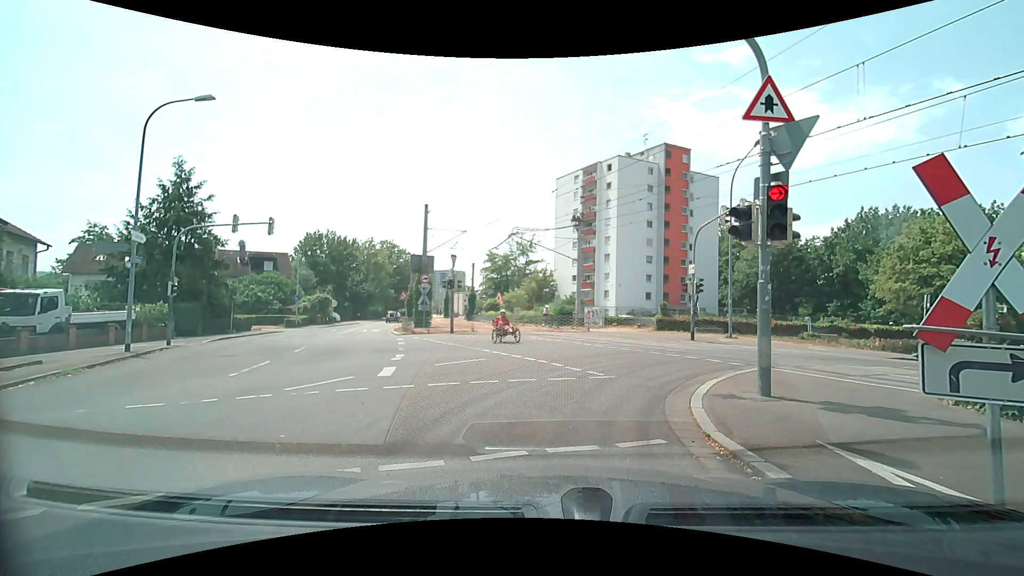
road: residential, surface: asphalt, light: Day
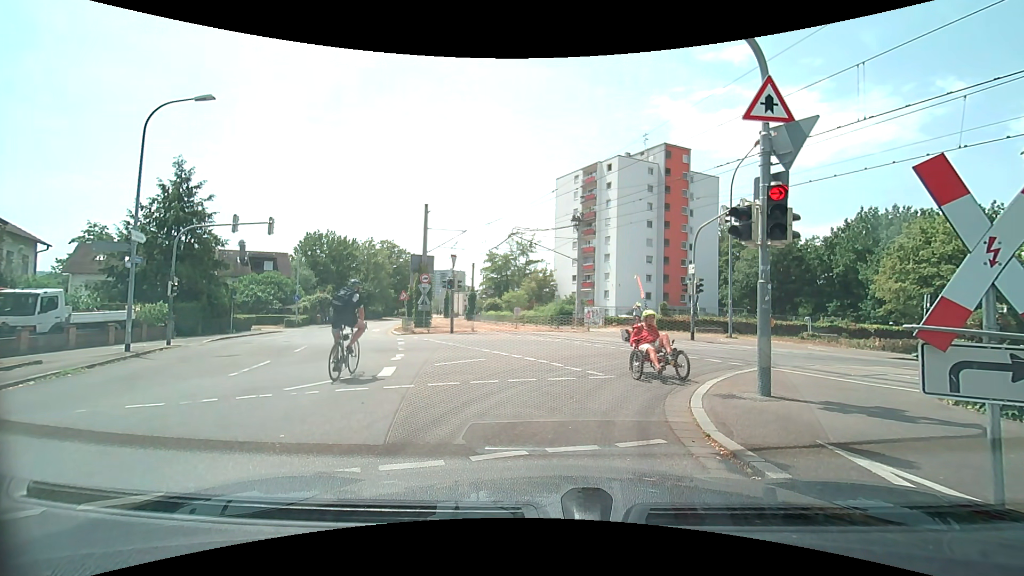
(0.0, 0.0) m; 0°
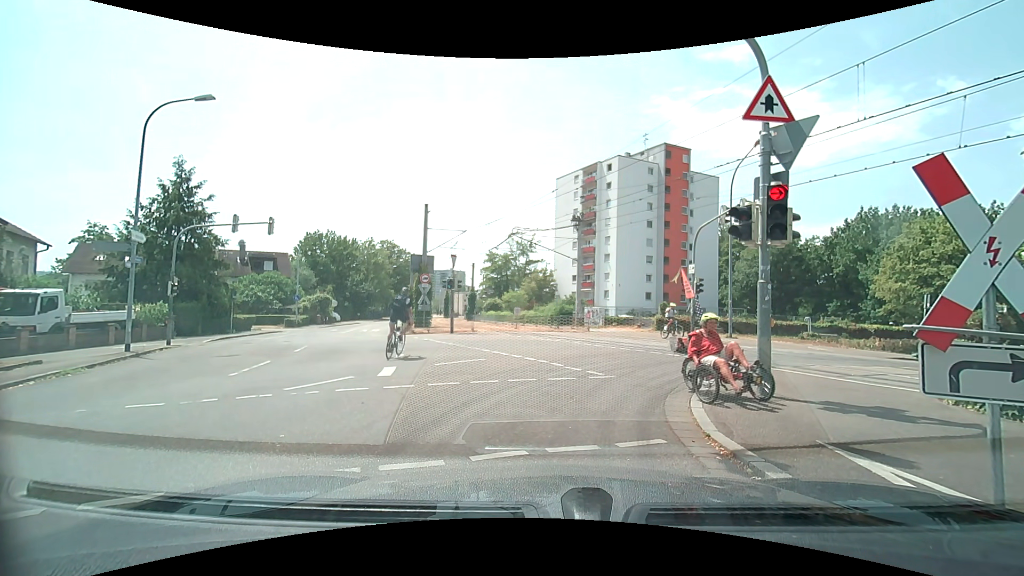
(0.0, 0.0) m; 0°
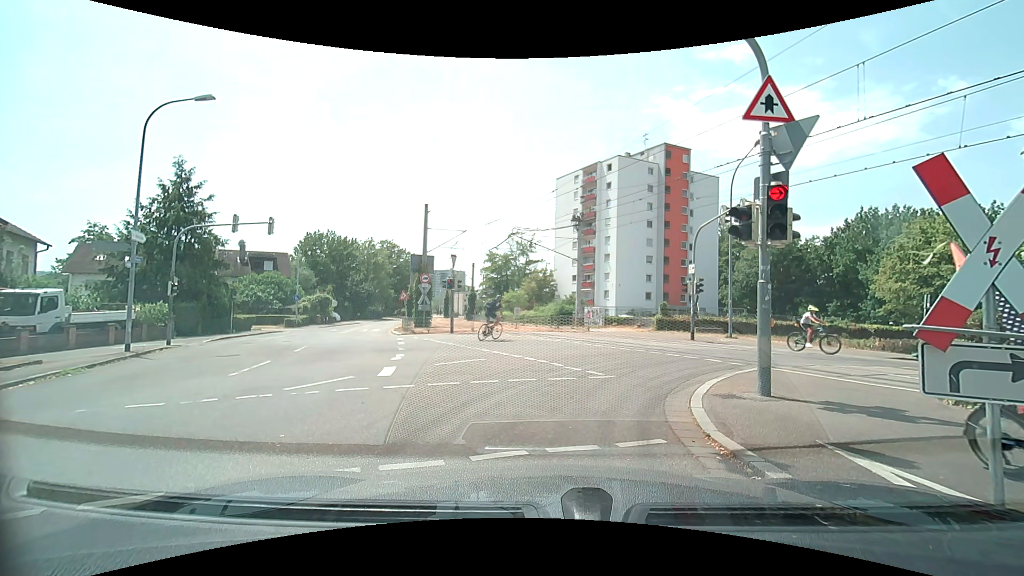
(0.0, 0.0) m; 0°
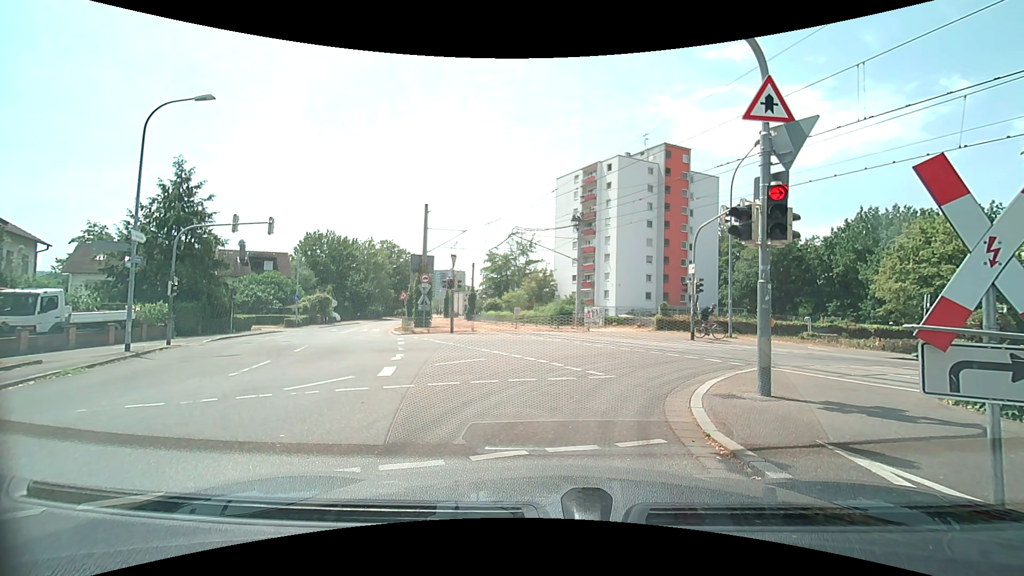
(0.0, 0.0) m; 0°
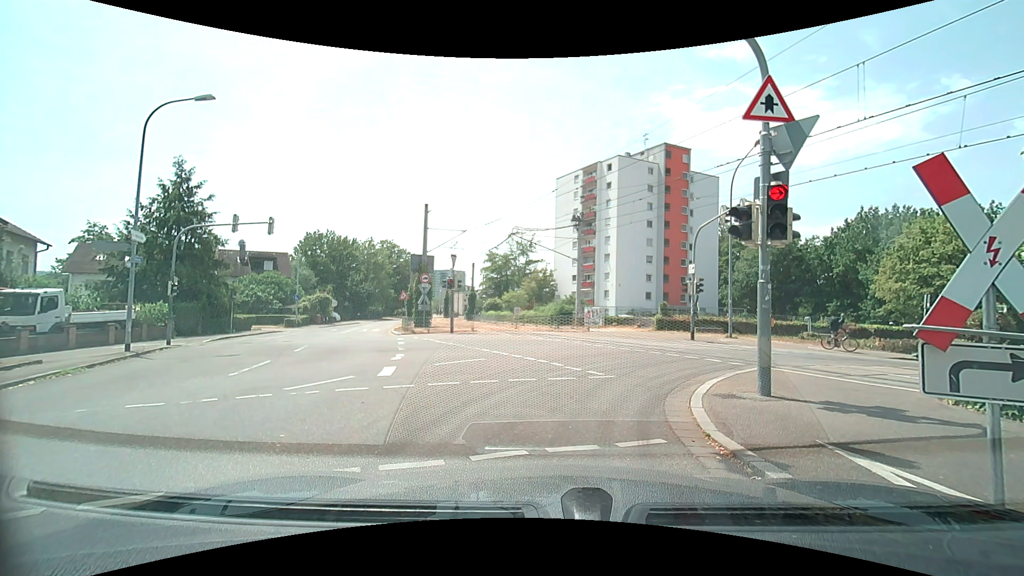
(0.0, 0.0) m; 0°
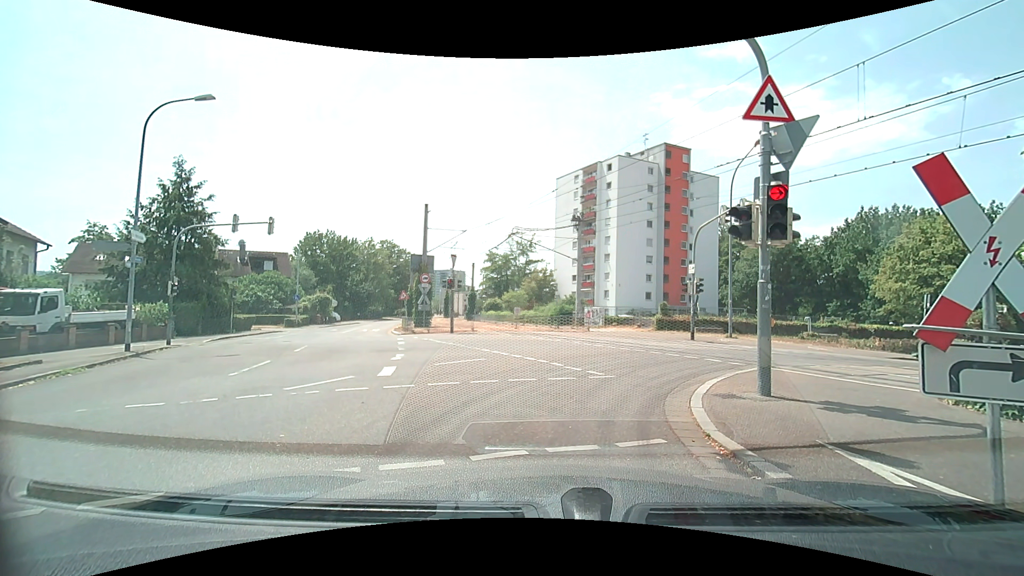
(0.0, 0.0) m; 0°
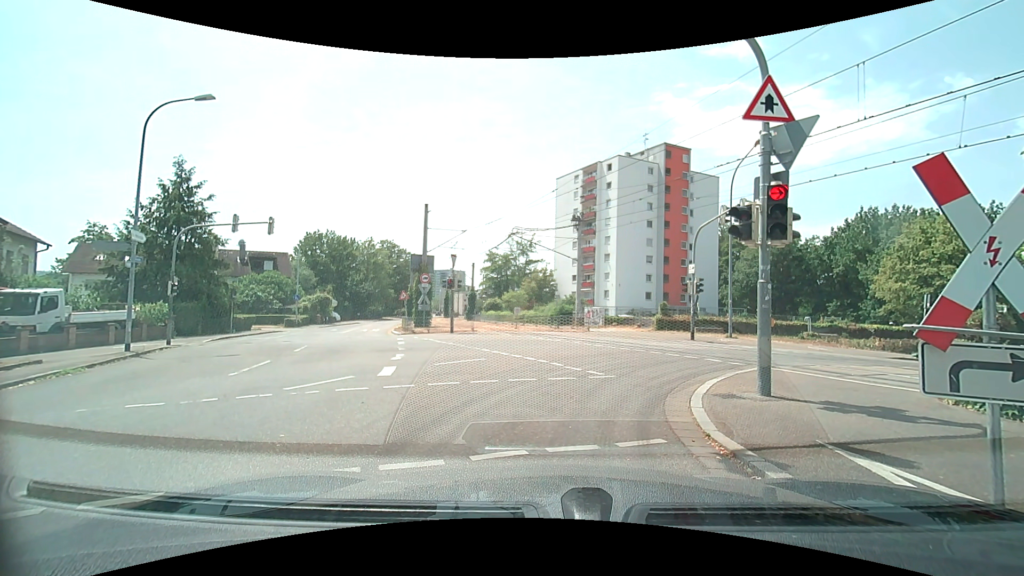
(0.0, 0.0) m; 0°
(0, +10) (+6, +17) (+16, +19) (+26, +19) (+36, +20) (+45, +22) (+54, +27) (+62, +33) (+71, +37) (+81, +40) m
